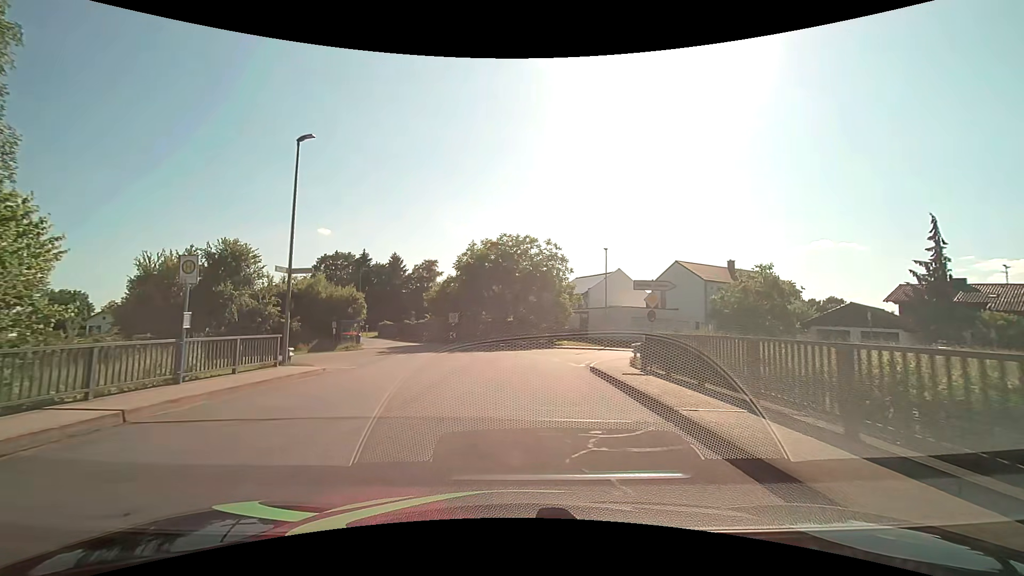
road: residential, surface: asphalt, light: Day
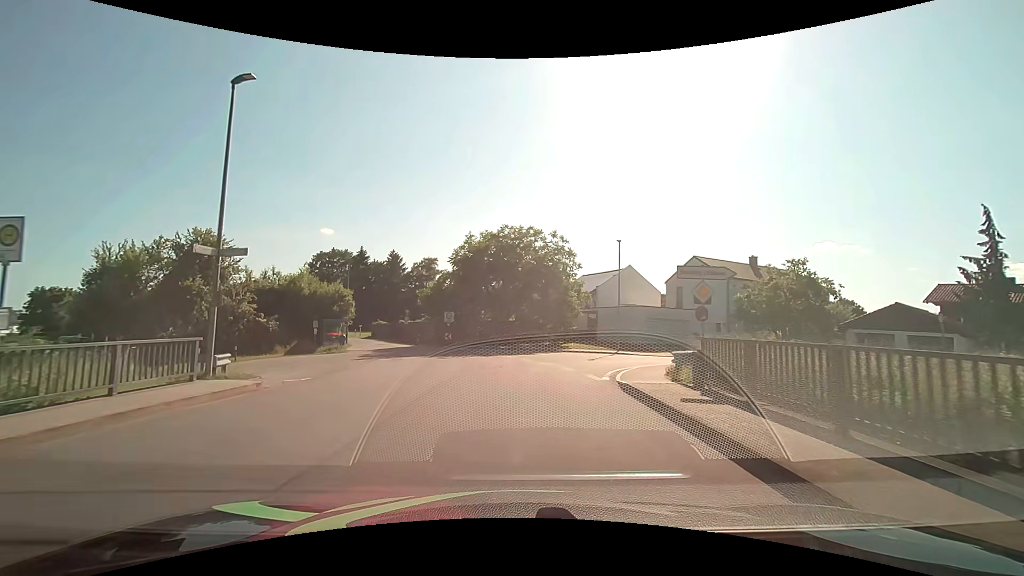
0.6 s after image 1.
(0.0, +4.3) m; -1°
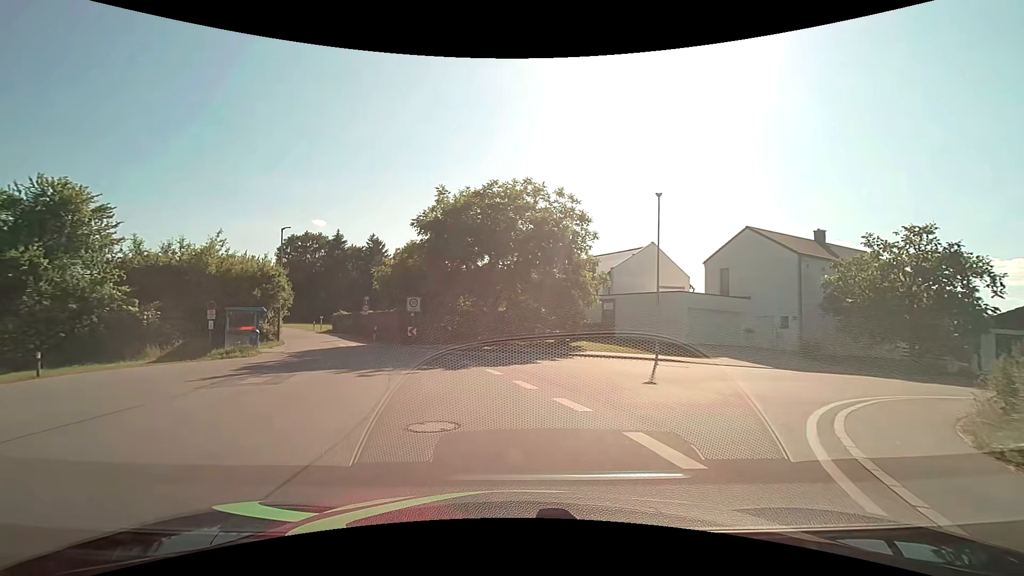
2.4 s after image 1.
(+0.1, +11.5) m; +2°
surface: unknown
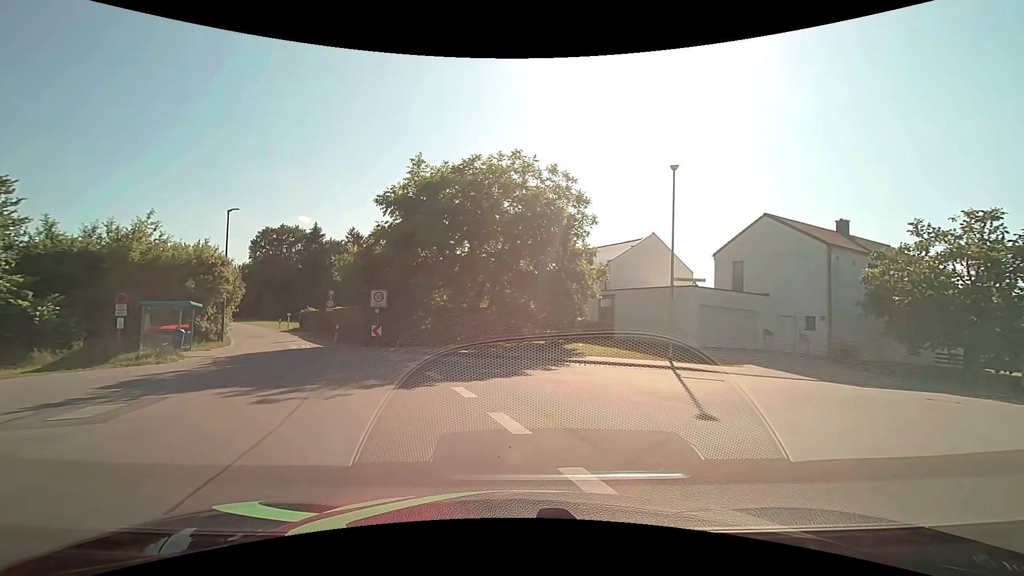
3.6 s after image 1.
(0.0, +4.3) m; +1°
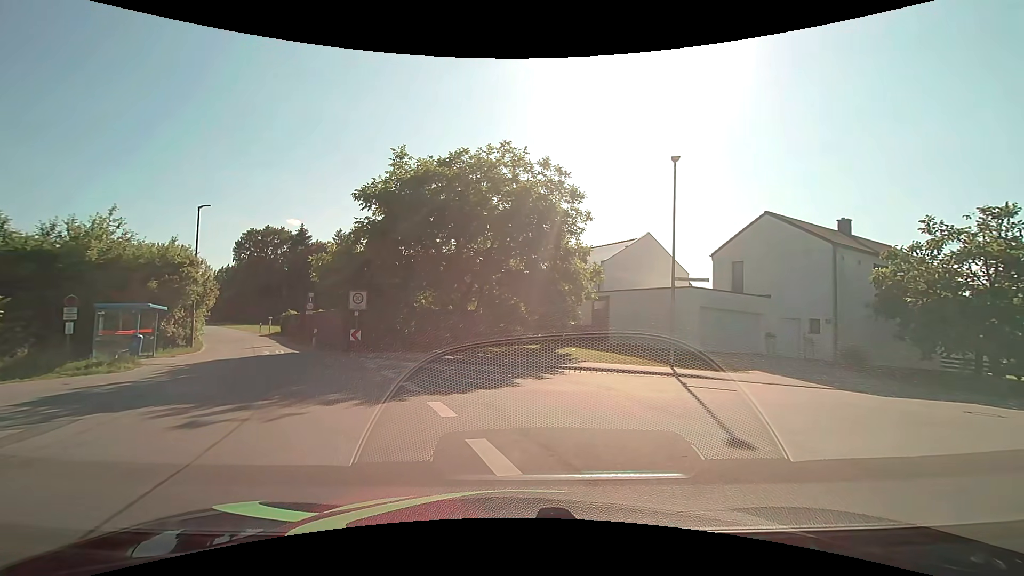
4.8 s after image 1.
(0.0, +1.4) m; +1°
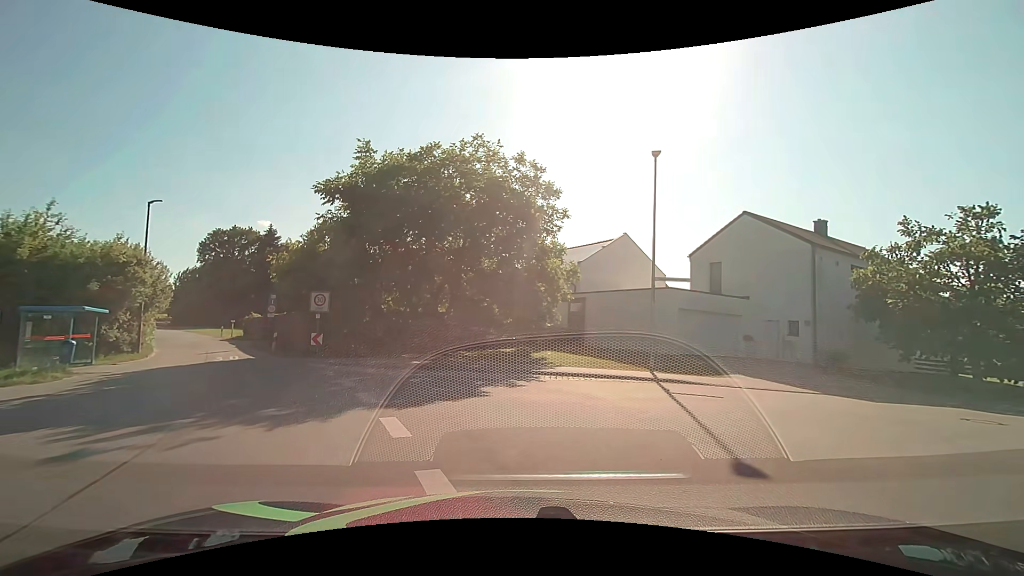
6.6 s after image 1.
(0.0, +1.2) m; +2°
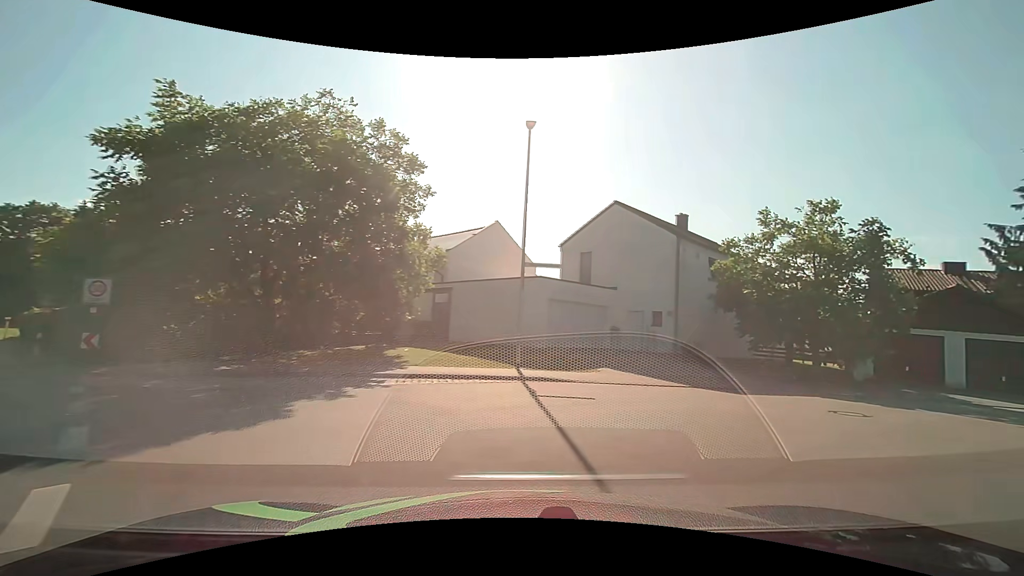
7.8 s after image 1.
(+0.3, +2.8) m; +15°
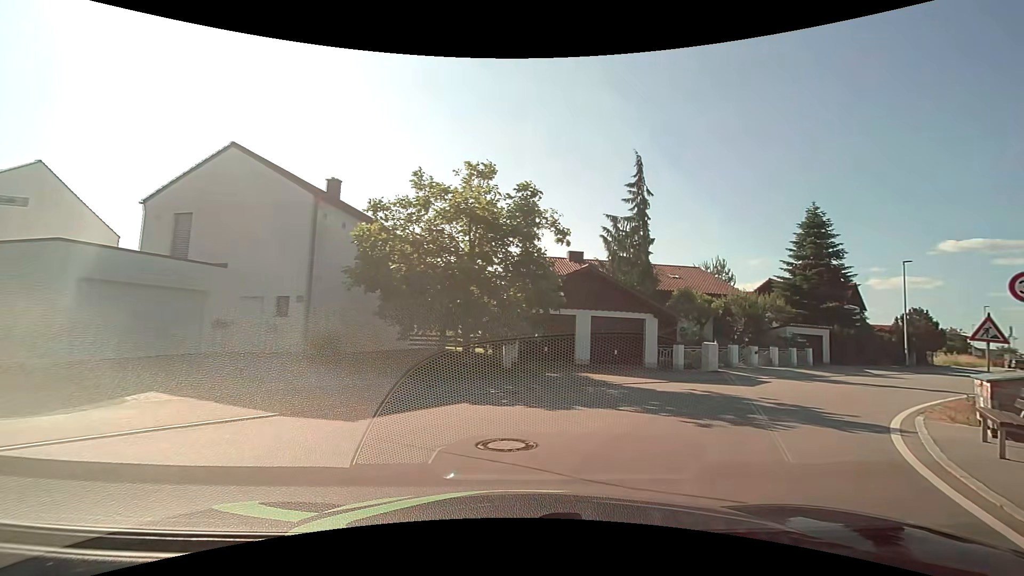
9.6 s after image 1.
(+2.1, +5.9) m; +36°
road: unclassified
(+2, +10) (+10, +17) (+17, +23) (+25, +29) (+33, +35) (+41, +41) (+49, +47) (+57, +54) (+64, +60) (+71, +67) m
